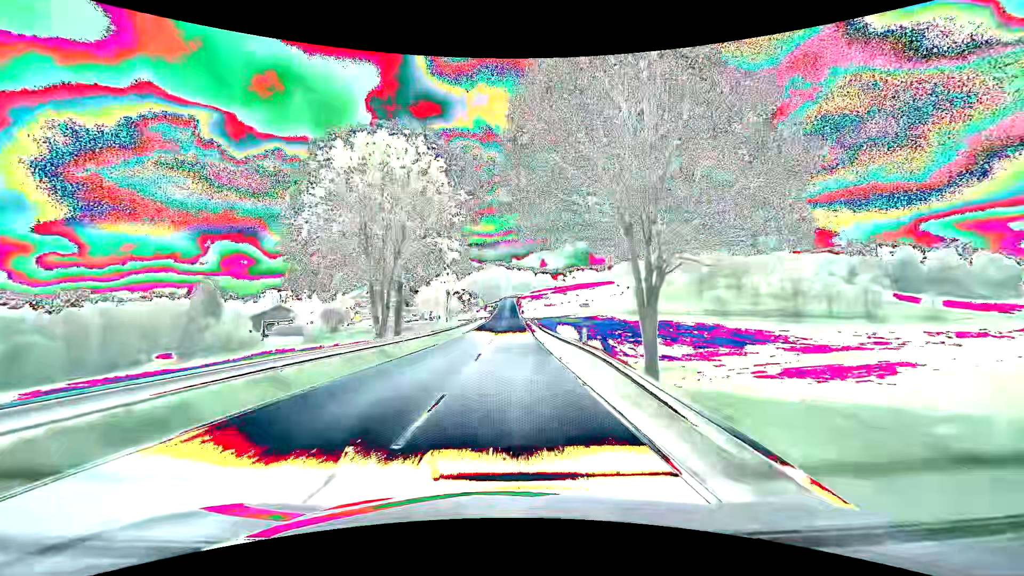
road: secondary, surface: asphalt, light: Day
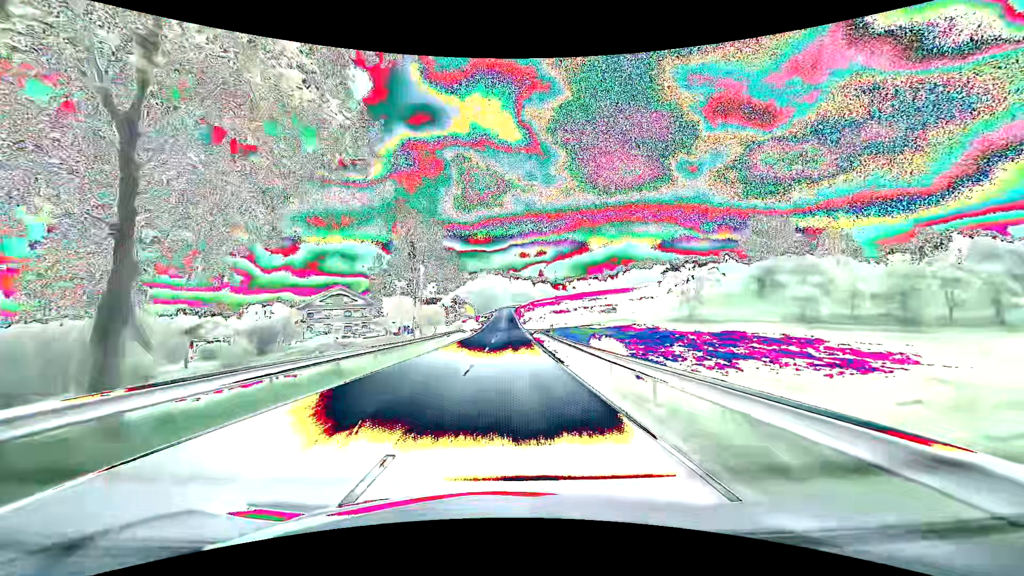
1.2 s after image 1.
(+0.1, +28.3) m; +1°
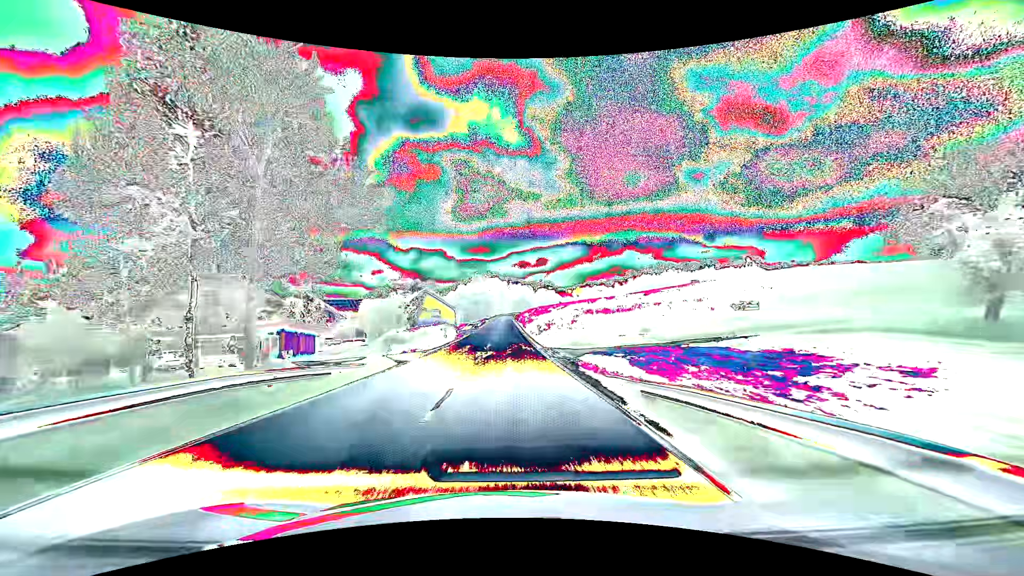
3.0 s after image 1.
(-0.2, +42.0) m; 0°
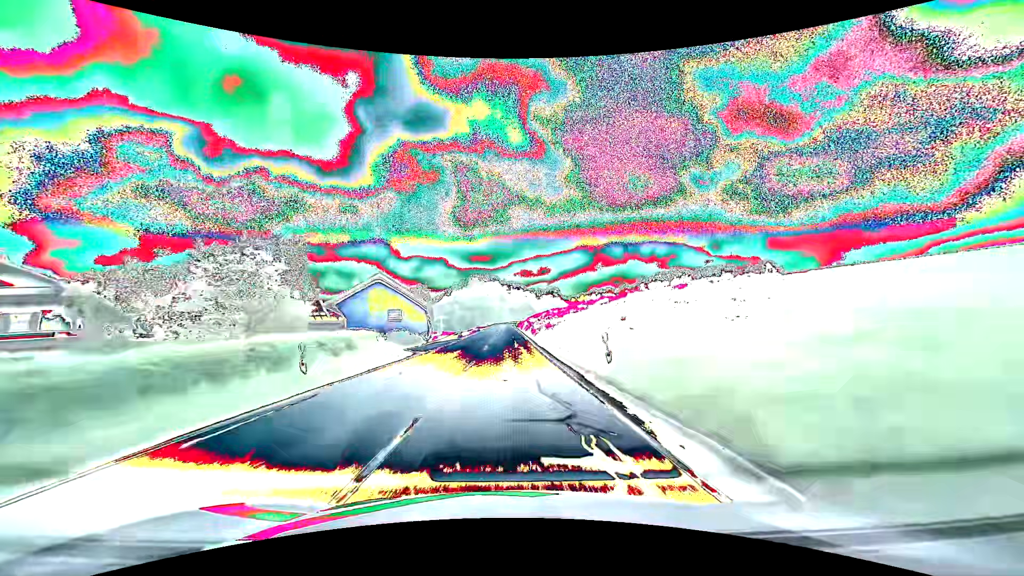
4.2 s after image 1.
(0.0, +27.9) m; 0°
